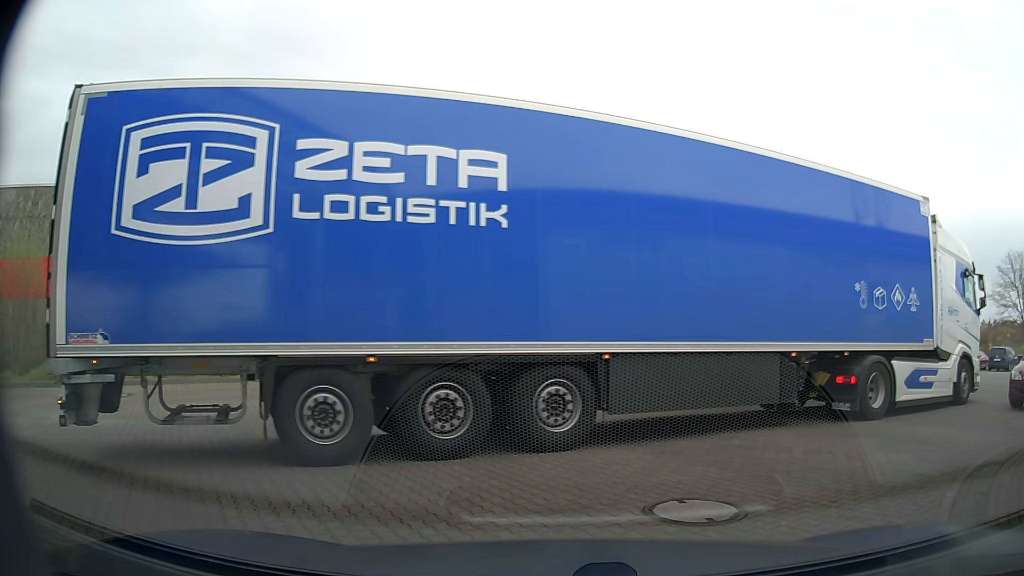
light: Day
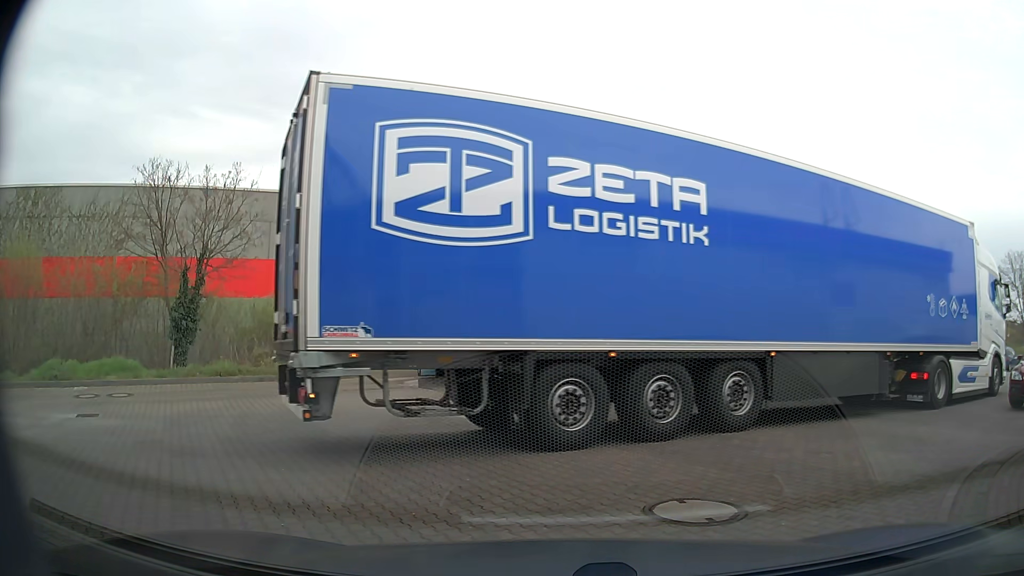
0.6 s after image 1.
(0.0, 0.0) m; 0°
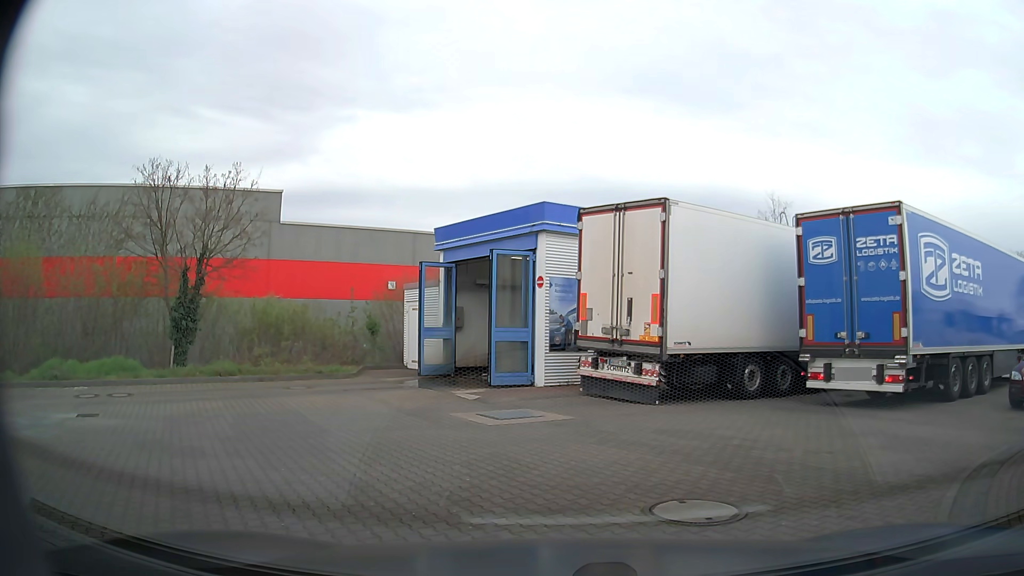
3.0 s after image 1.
(0.0, 0.0) m; 0°
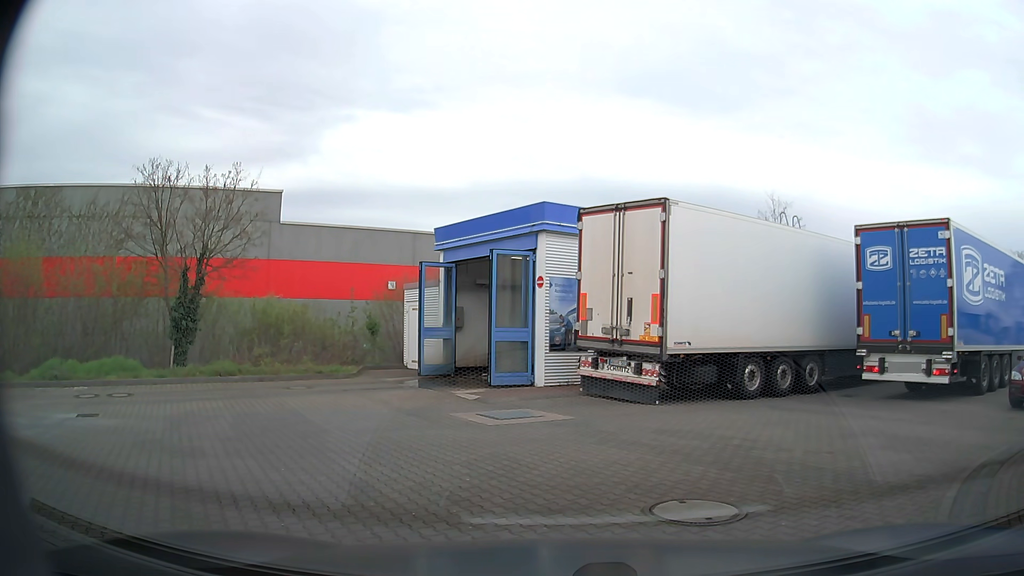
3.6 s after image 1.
(0.0, 0.0) m; 0°
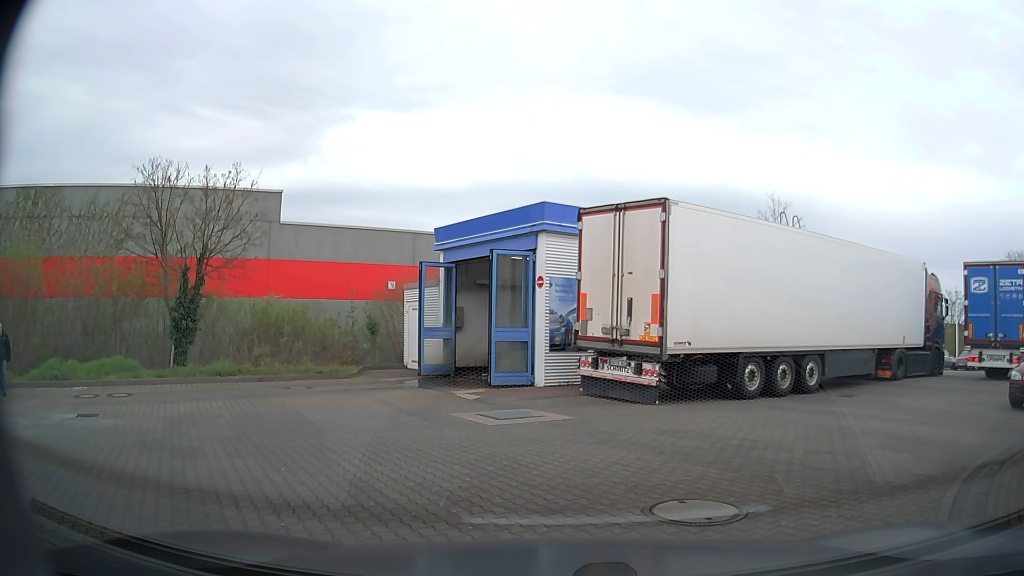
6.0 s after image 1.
(0.0, 0.0) m; 0°
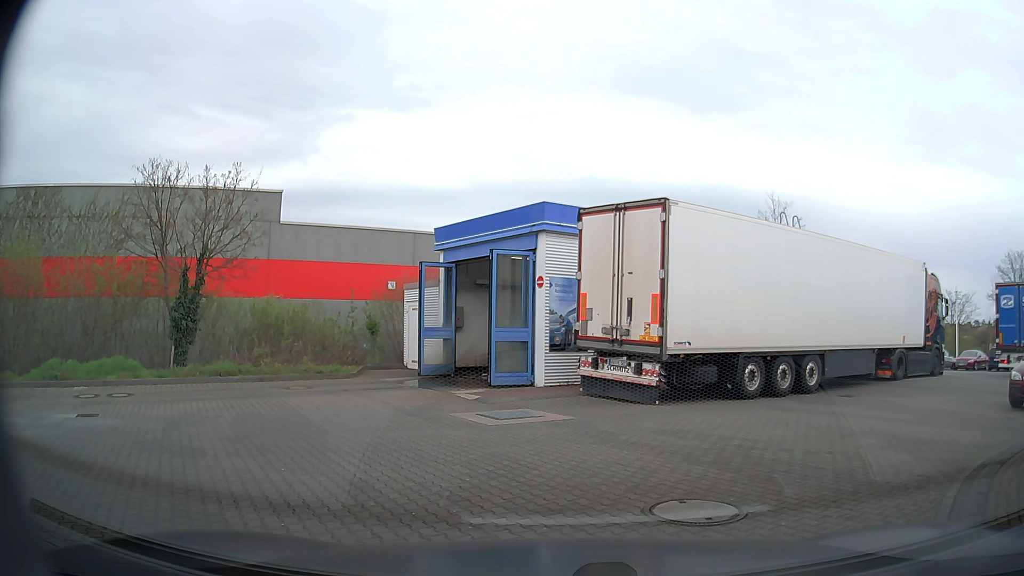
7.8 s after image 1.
(0.0, 0.0) m; 0°
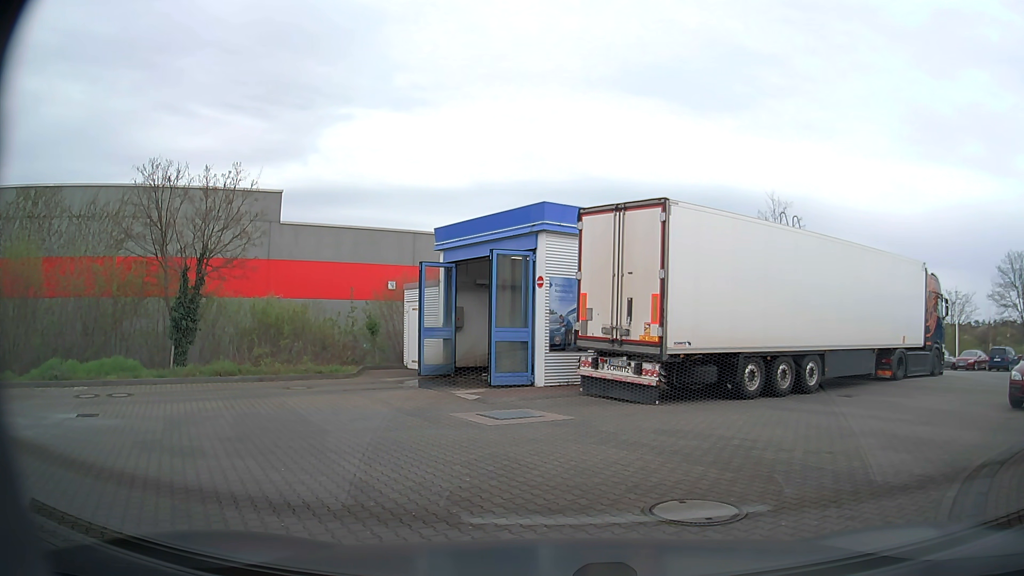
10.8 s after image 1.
(0.0, 0.0) m; 0°
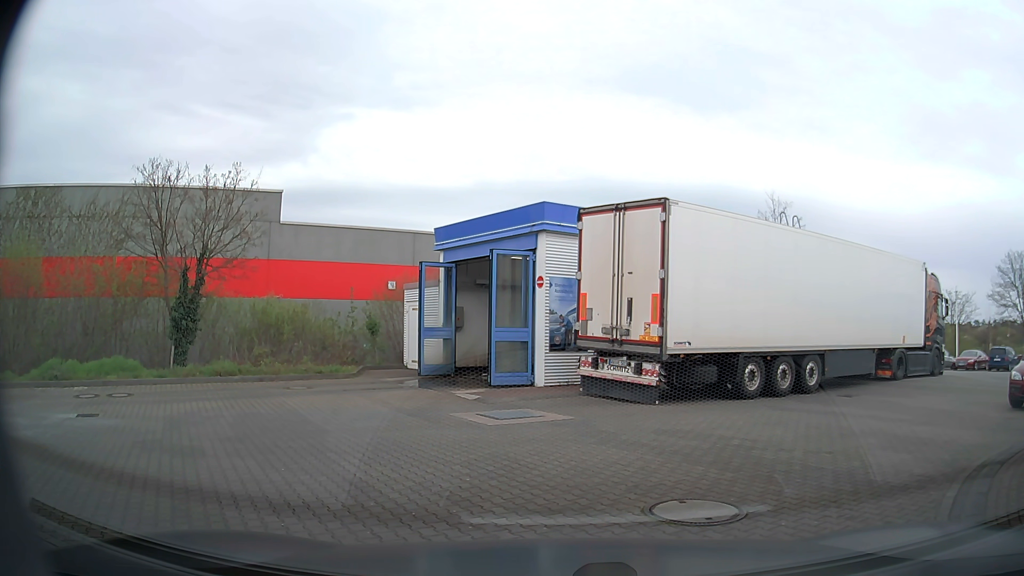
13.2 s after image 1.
(0.0, 0.0) m; 0°
